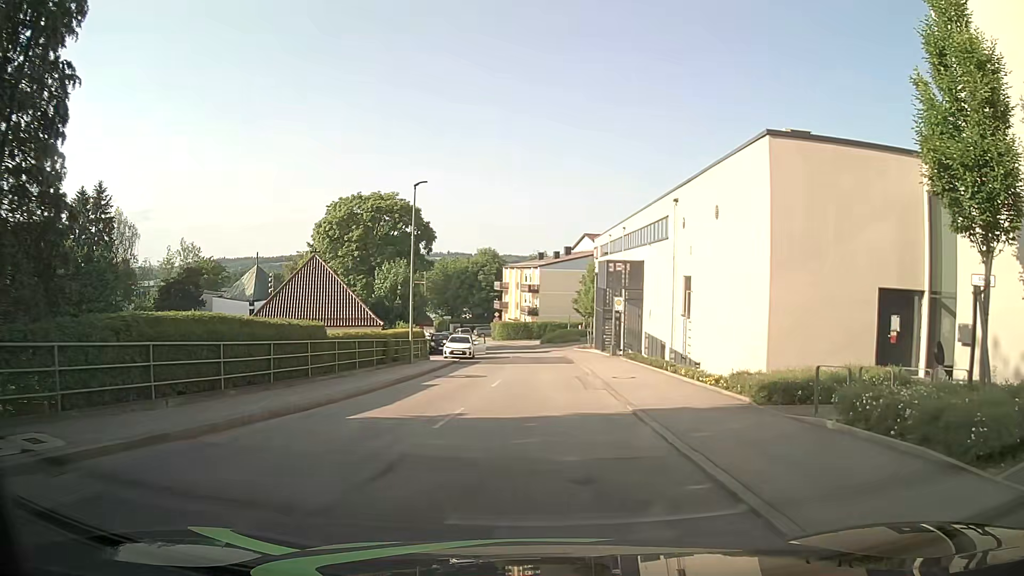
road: unclassified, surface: asphalt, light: Day
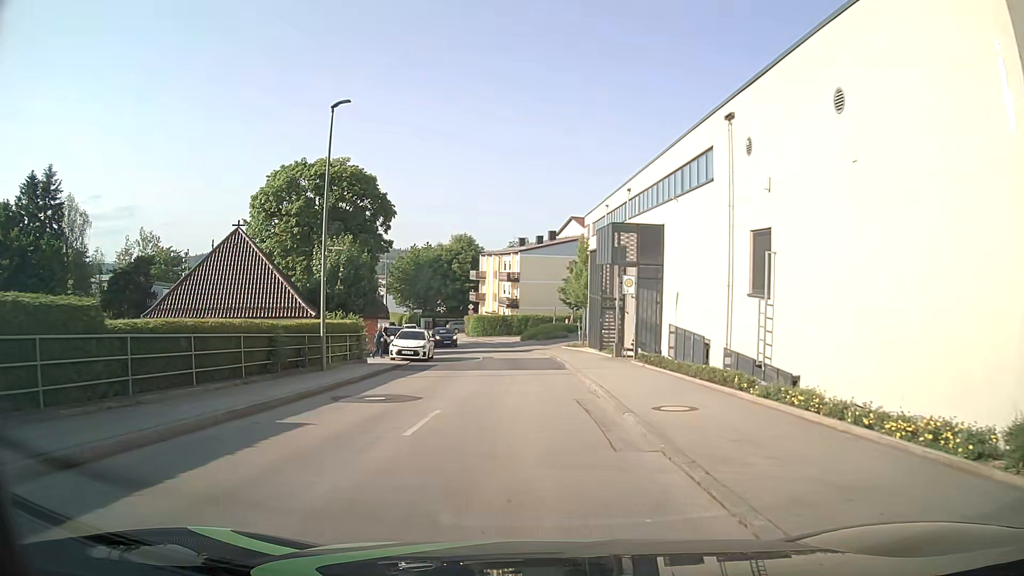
(+0.2, +10.6) m; +2°
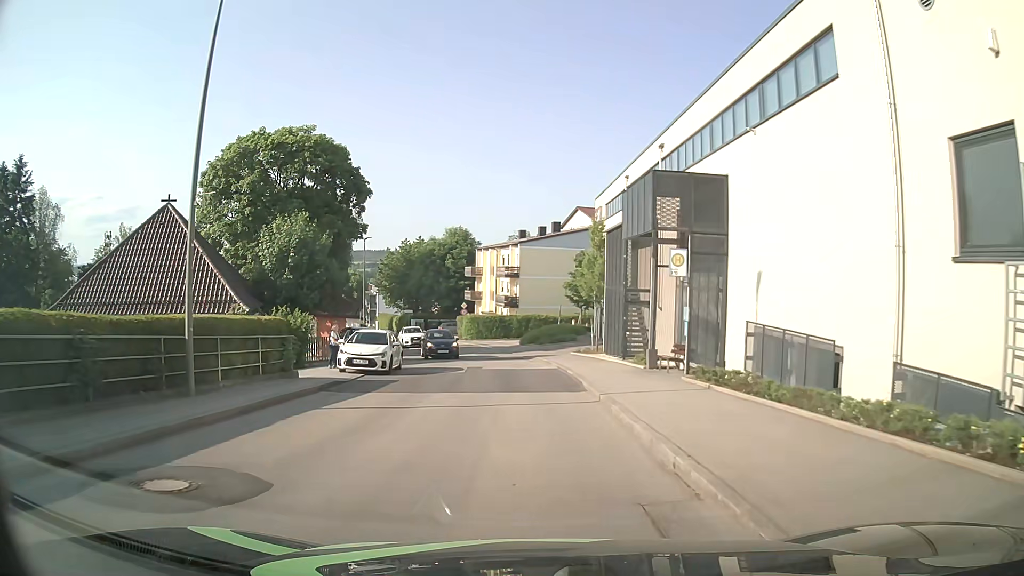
(-0.1, +8.6) m; -1°
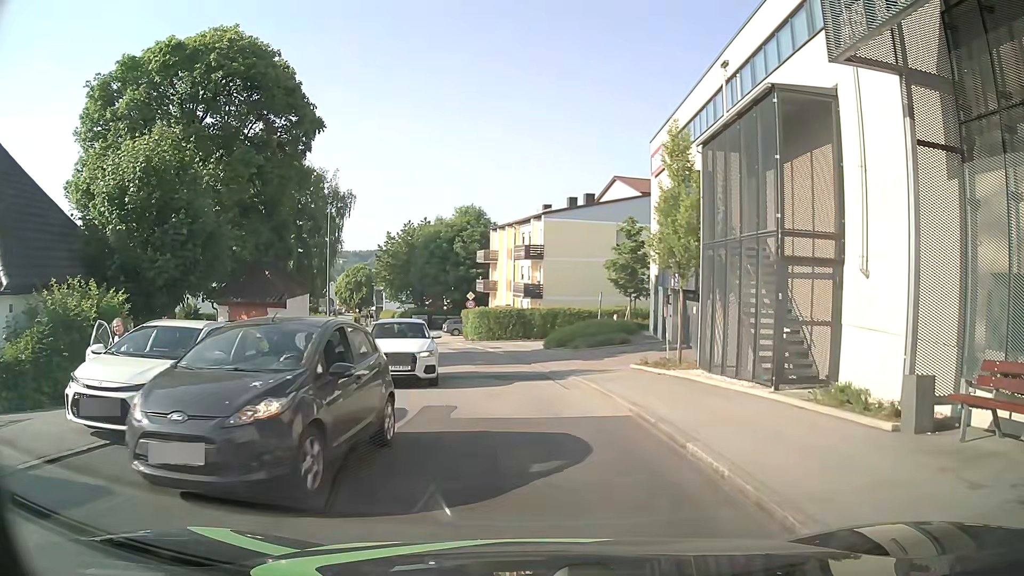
(0.0, +14.0) m; 0°
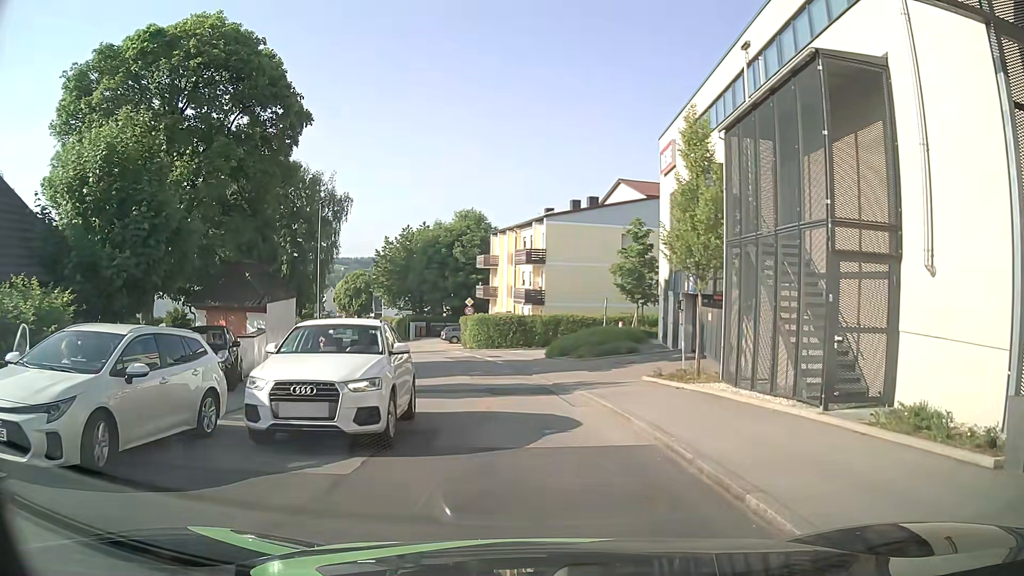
(0.0, +2.1) m; -2°
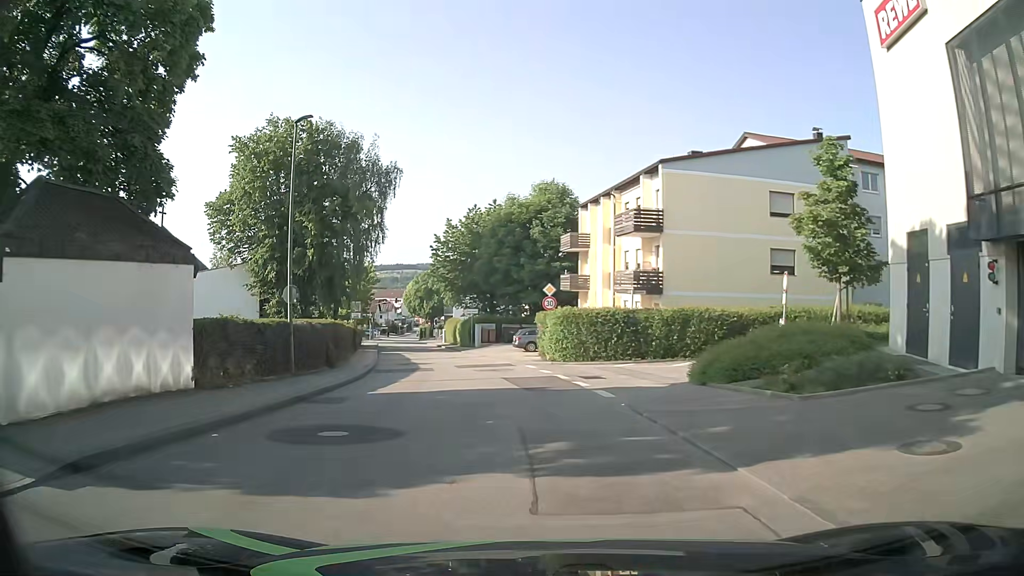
(-0.8, +15.8) m; -7°
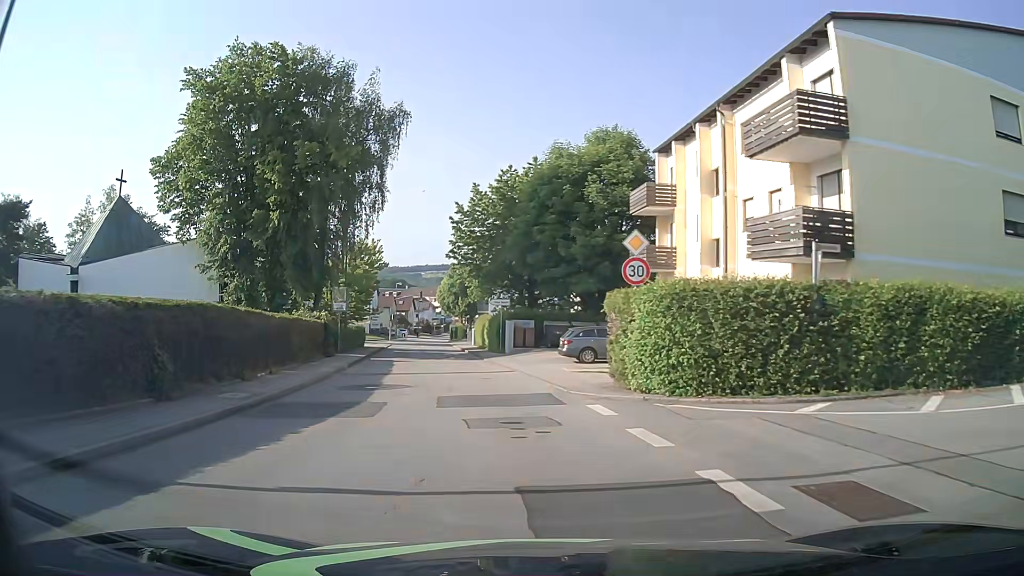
(-0.2, +15.4) m; -3°
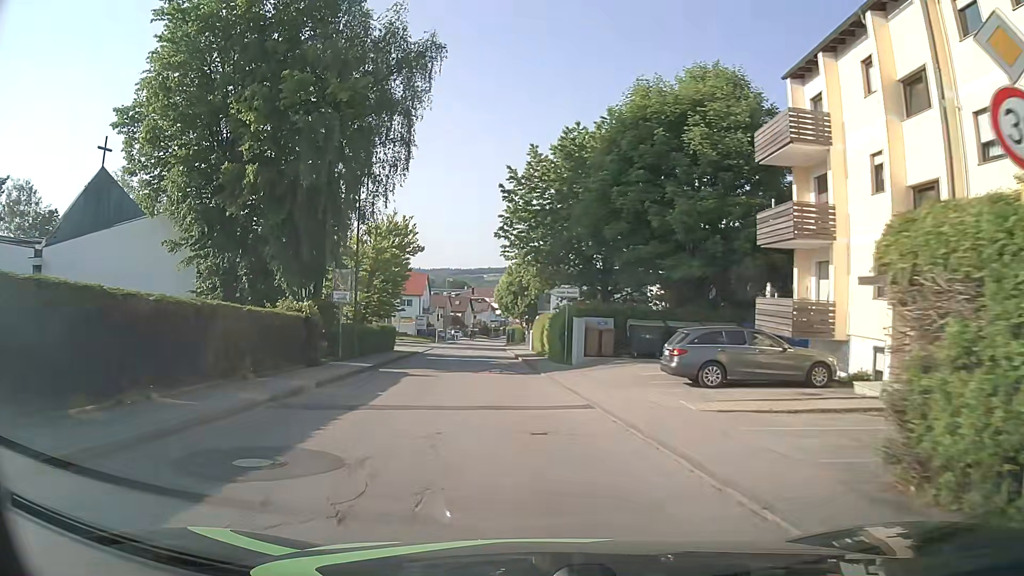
(-0.5, +10.8) m; -6°
(0, +10) (-1, +20) (-2, +30) (-2, +40) (-3, +50) (-4, +60) (-4, +70) (-5, +80) (-5, +90) (-5, +100) m
